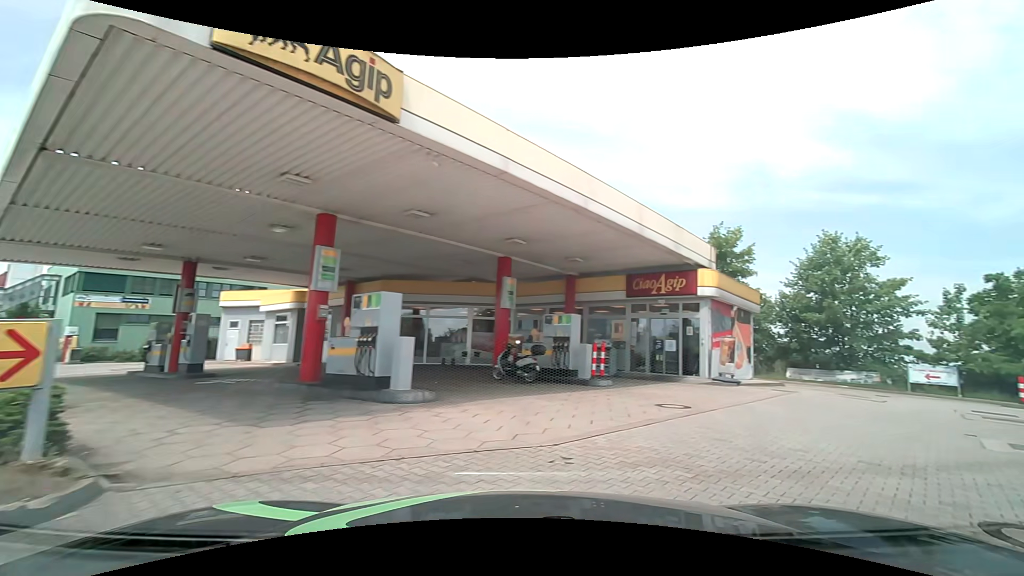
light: Day
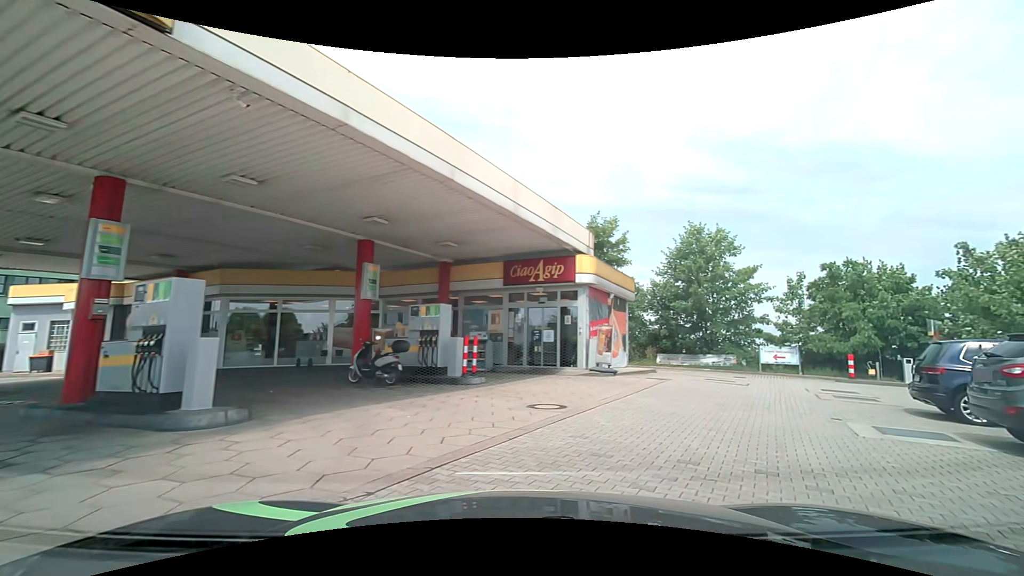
(+0.2, +1.8) m; +15°
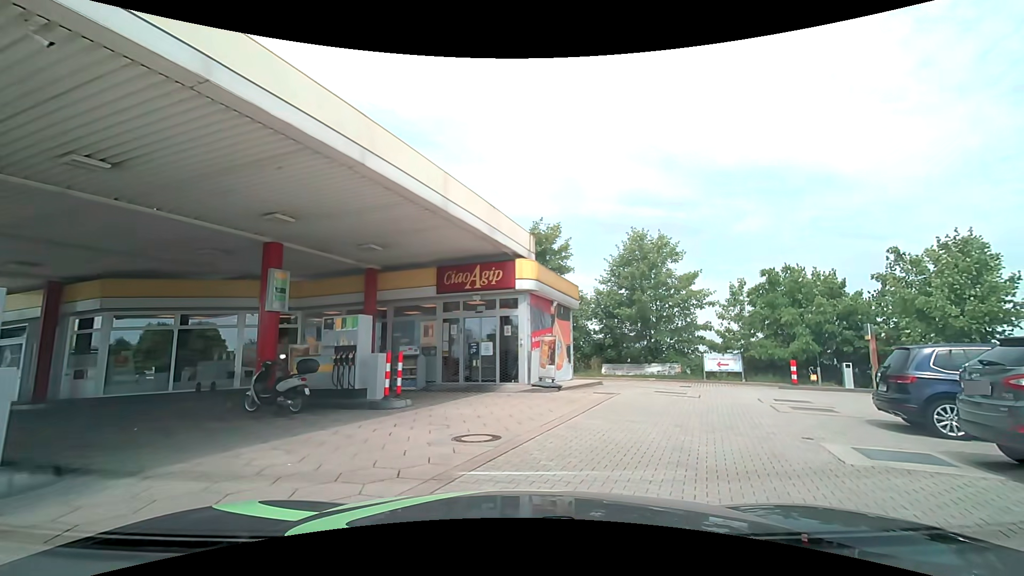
(+0.1, +1.7) m; +5°
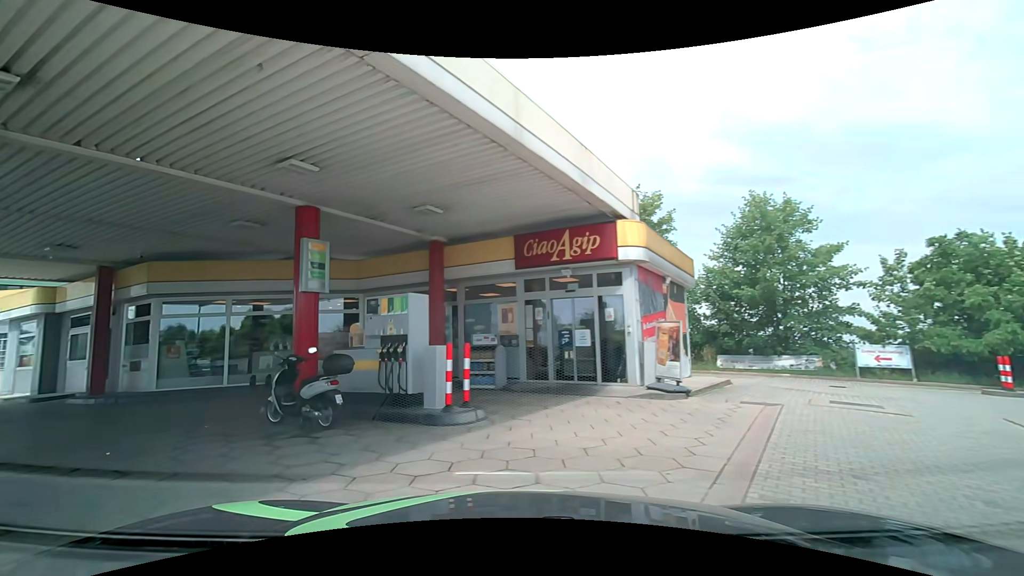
(-0.1, +3.7) m; -9°
